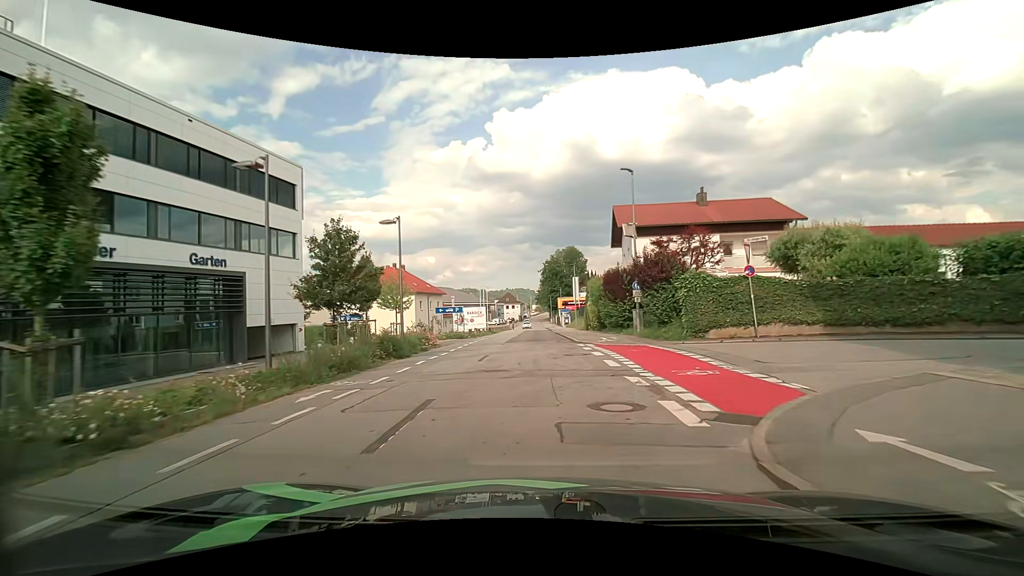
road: residential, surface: asphalt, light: Day
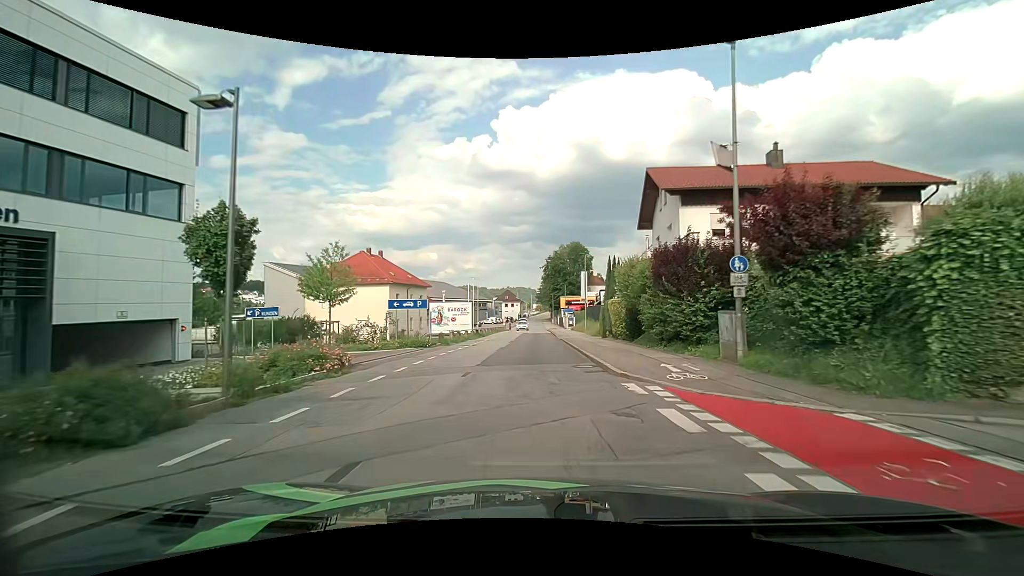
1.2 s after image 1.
(0.0, +12.1) m; -1°
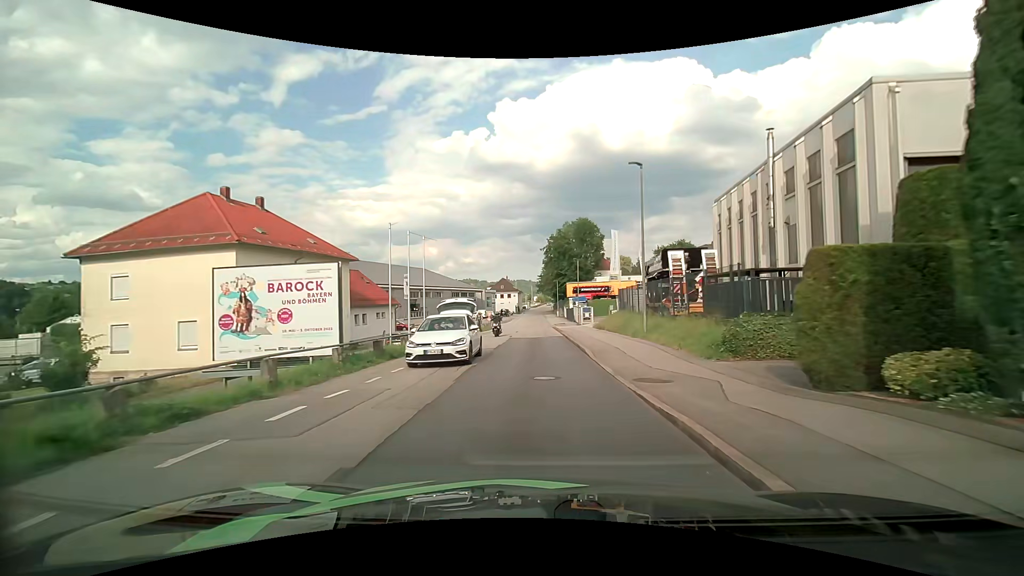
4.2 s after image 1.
(+0.5, +28.4) m; +1°
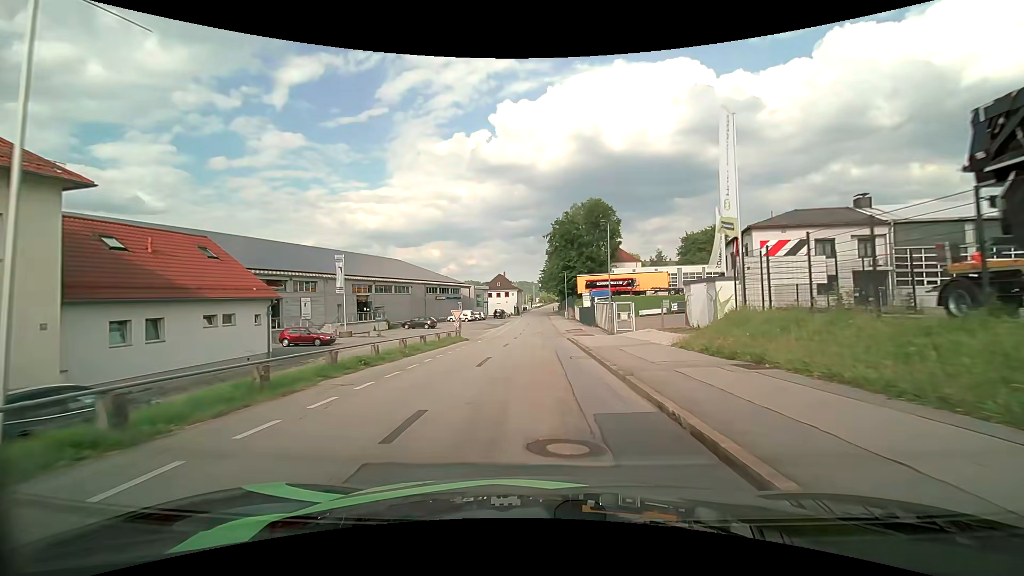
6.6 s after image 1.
(-0.4, +25.2) m; -1°
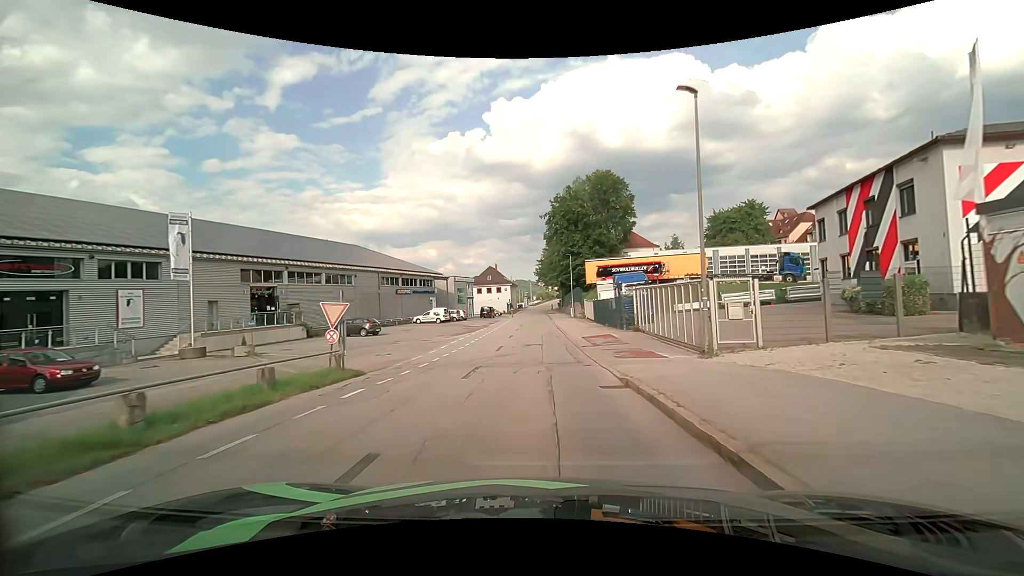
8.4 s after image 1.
(0.0, +20.7) m; -1°
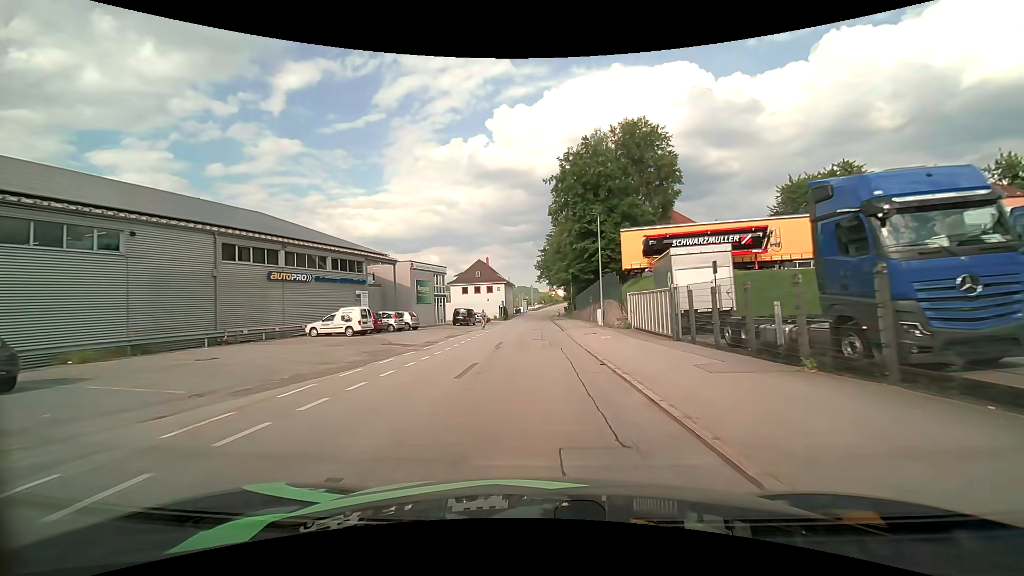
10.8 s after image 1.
(+0.2, +28.0) m; 0°
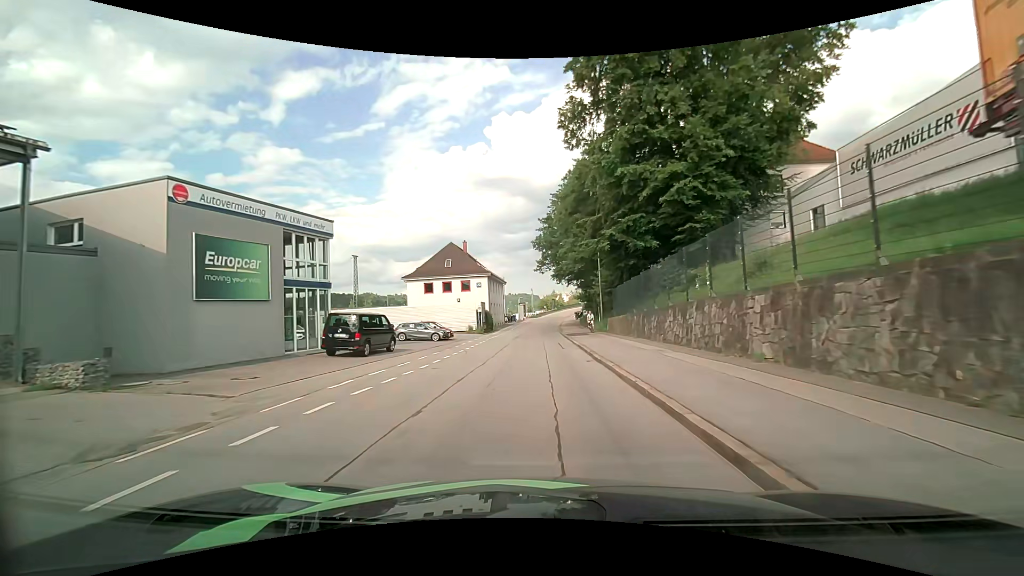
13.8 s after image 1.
(-0.1, +34.1) m; 0°
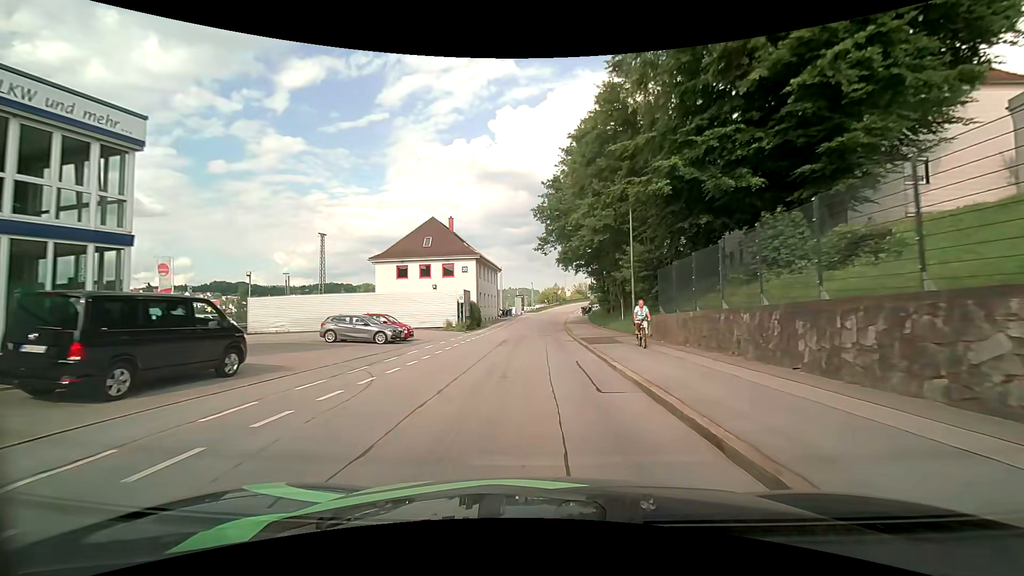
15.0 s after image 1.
(-0.1, +13.5) m; -1°
(0, +10) (0, +20) (0, +30) (0, +40) (+1, +50) (+1, +60) (+2, +70) (+3, +80) (+4, +90) (+6, +100) m
